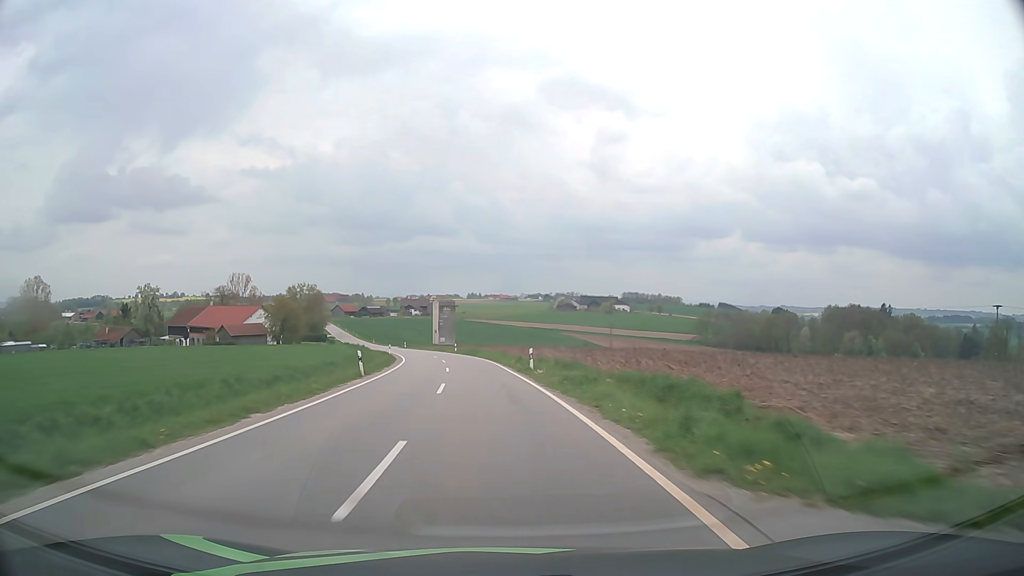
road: tertiary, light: Day
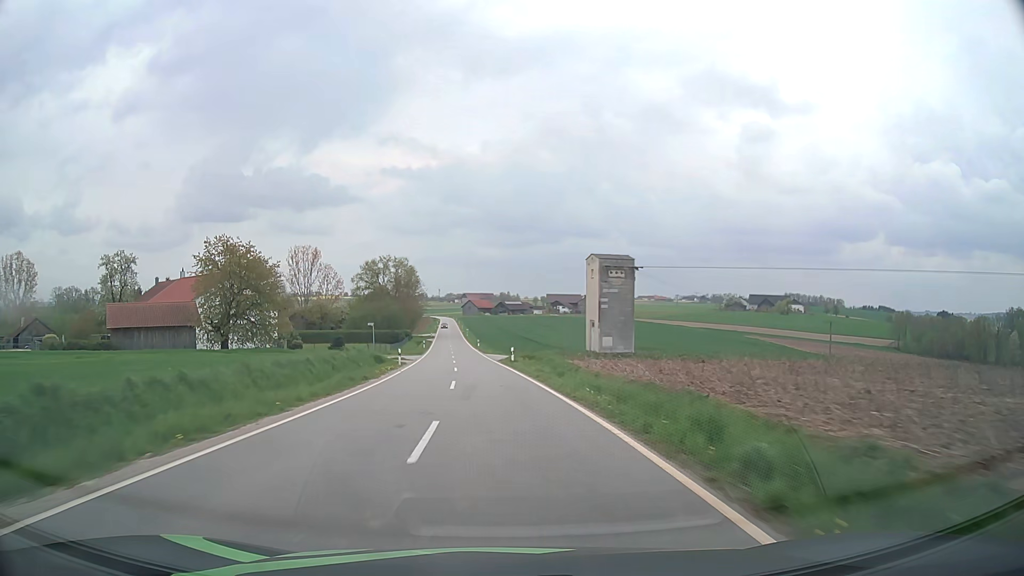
(-7.9, +70.3) m; -13°
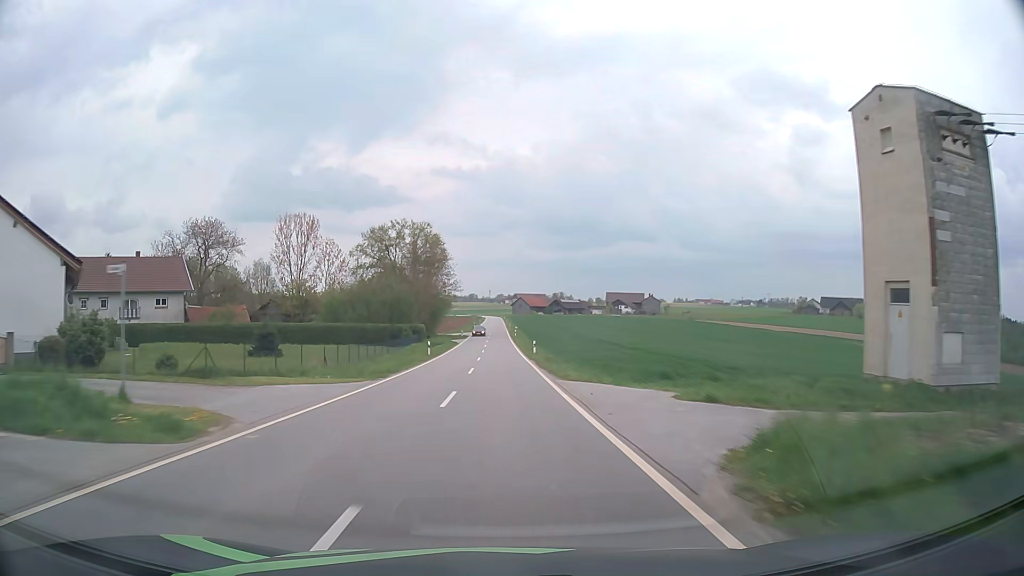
(-2.3, +42.5) m; -5°
(0, +10) (0, +20) (0, +30) (0, +40) (0, +50) (0, +60) (-1, +70) (-1, +80) (-1, +90) (-1, +100) m
